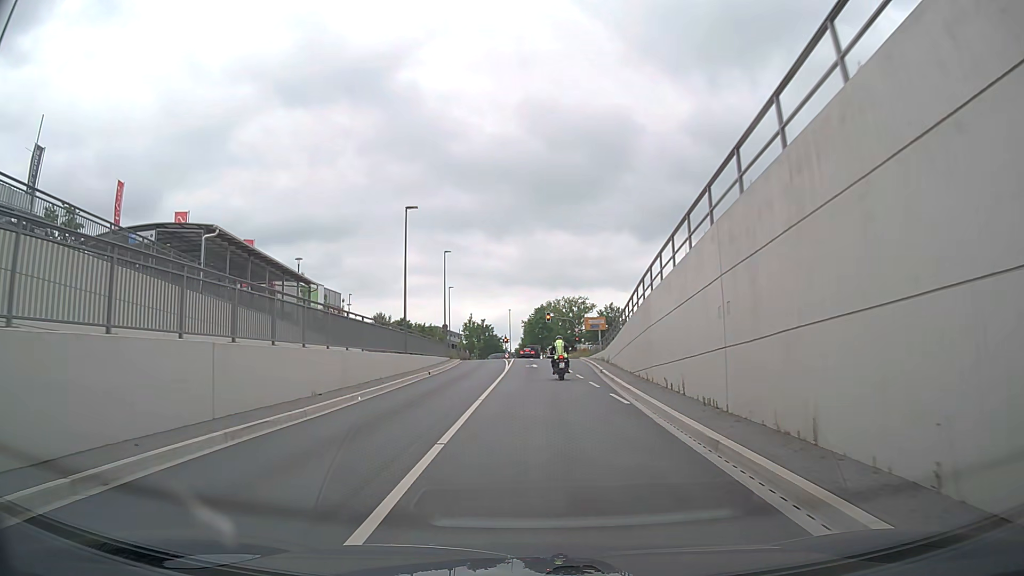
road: secondary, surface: asphalt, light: Day
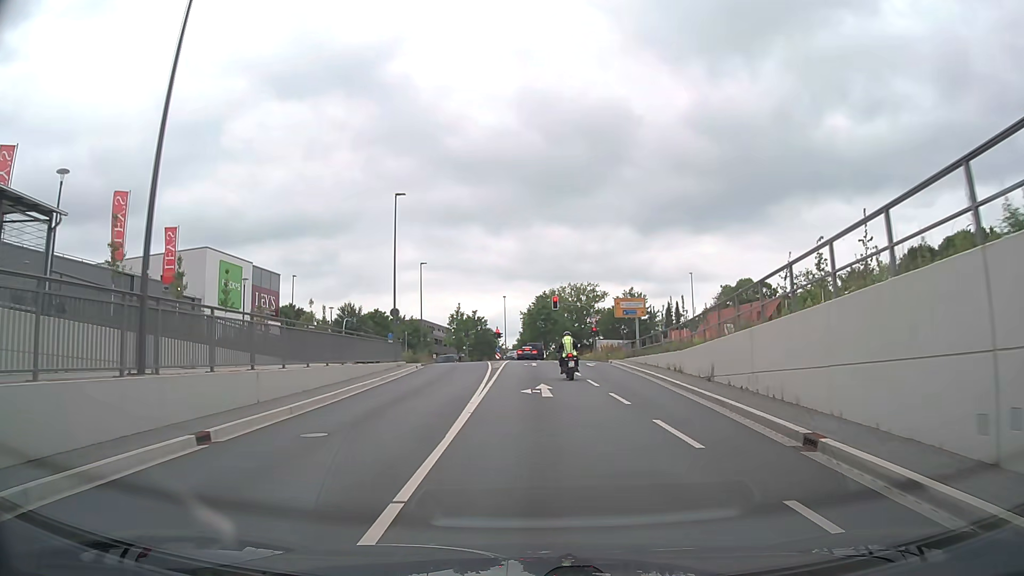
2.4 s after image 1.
(+0.1, +24.8) m; 0°
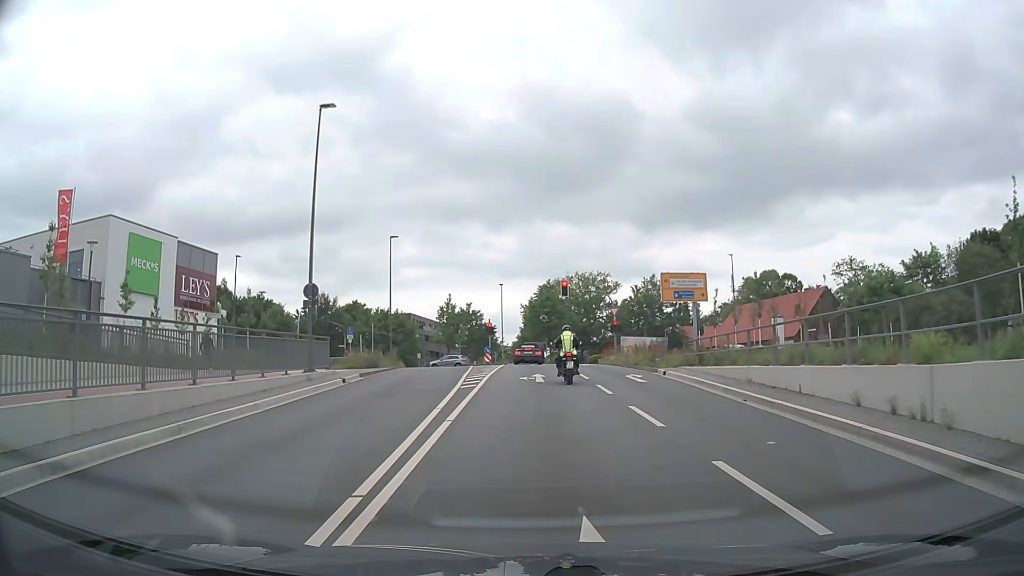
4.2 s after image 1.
(+0.1, +16.1) m; +1°
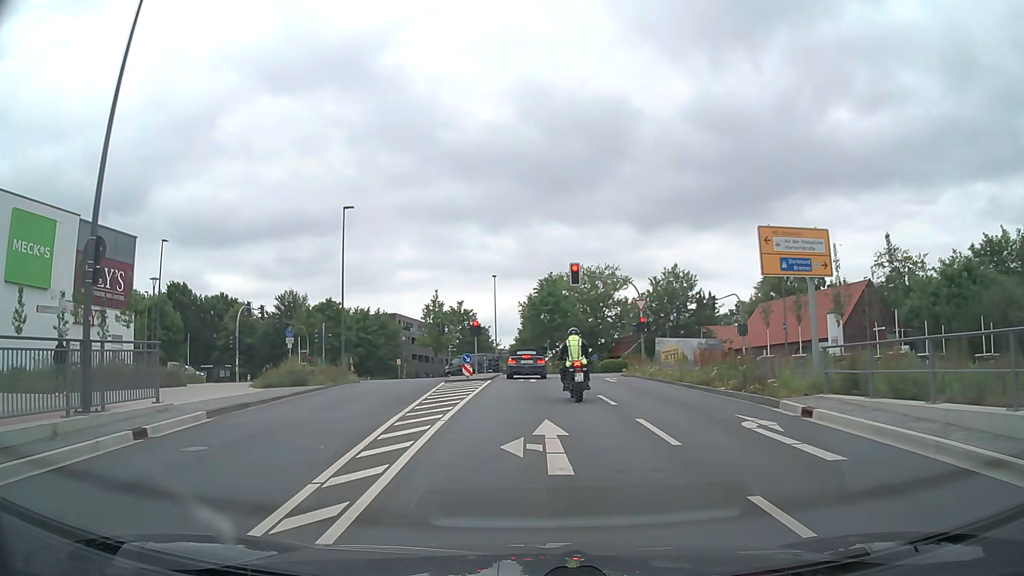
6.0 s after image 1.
(0.0, +13.4) m; 0°
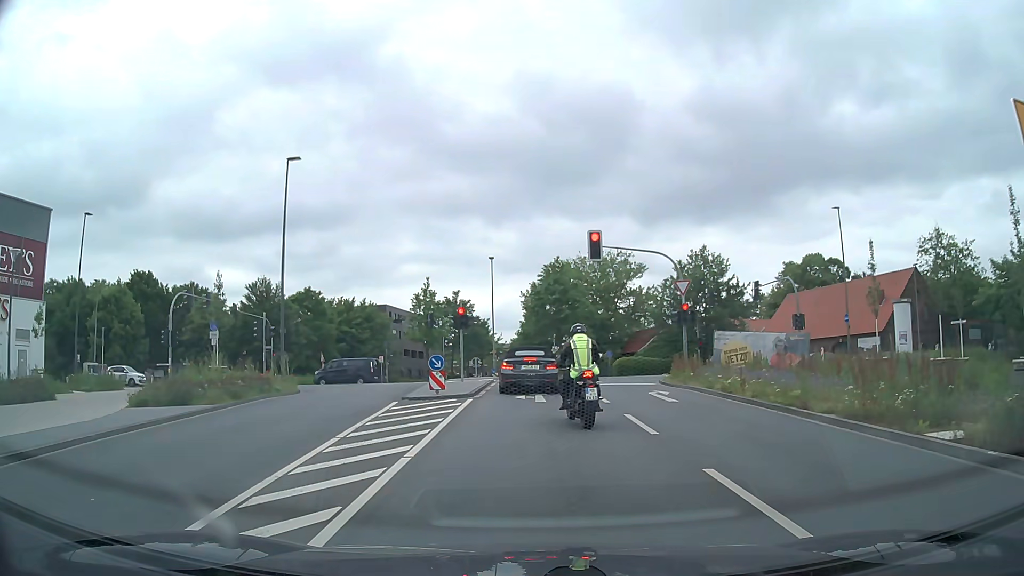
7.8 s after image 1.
(0.0, +10.4) m; 0°
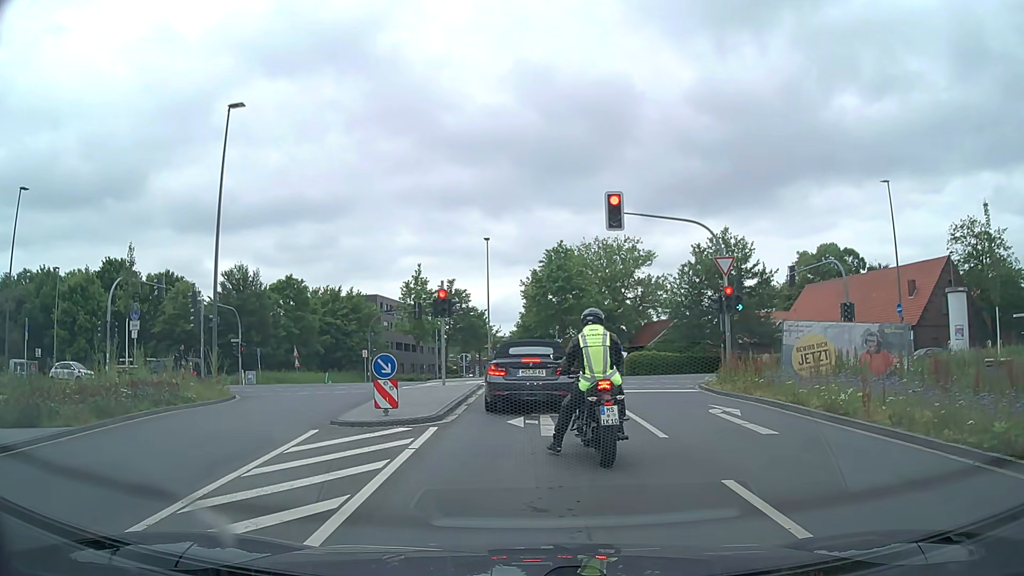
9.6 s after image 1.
(0.0, +6.6) m; 0°
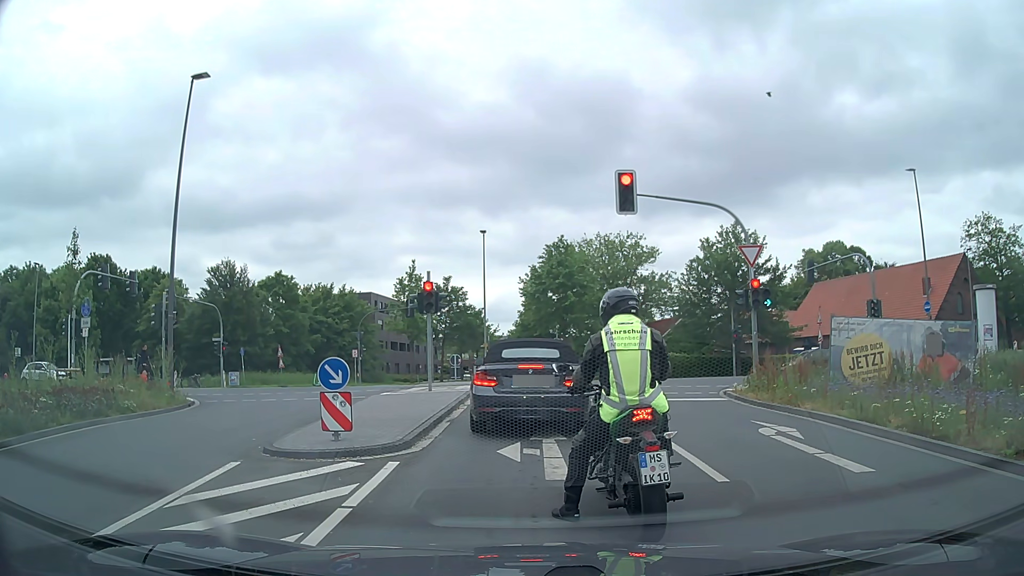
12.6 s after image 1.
(0.0, +3.0) m; +1°
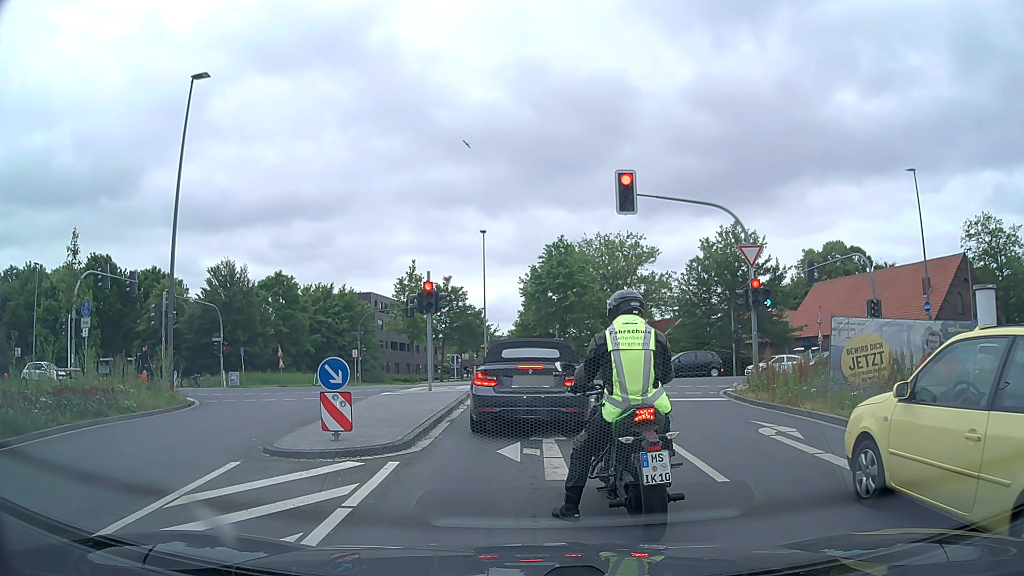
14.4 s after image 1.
(0.0, 0.0) m; 0°
